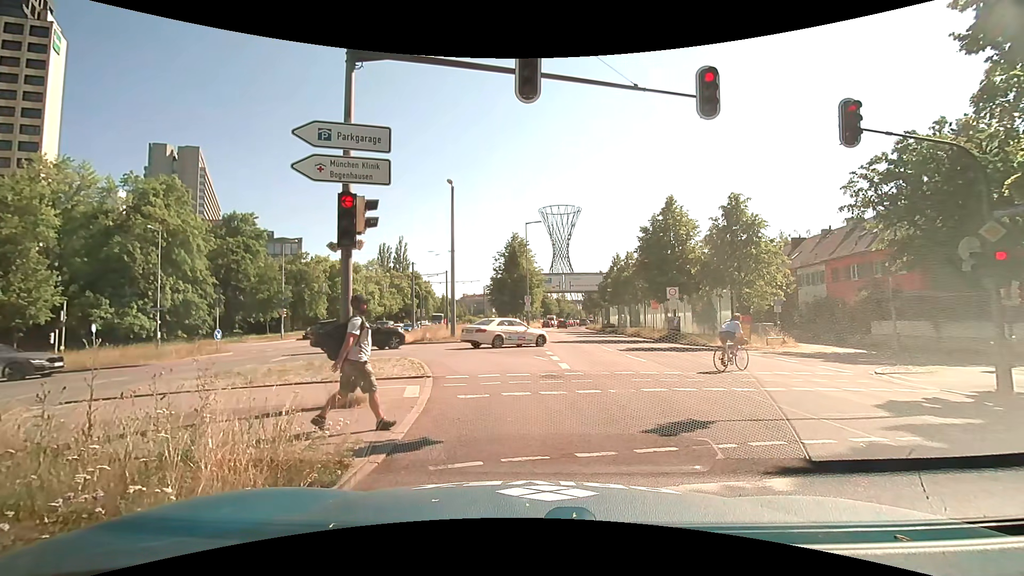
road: primary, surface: asphalt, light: Day
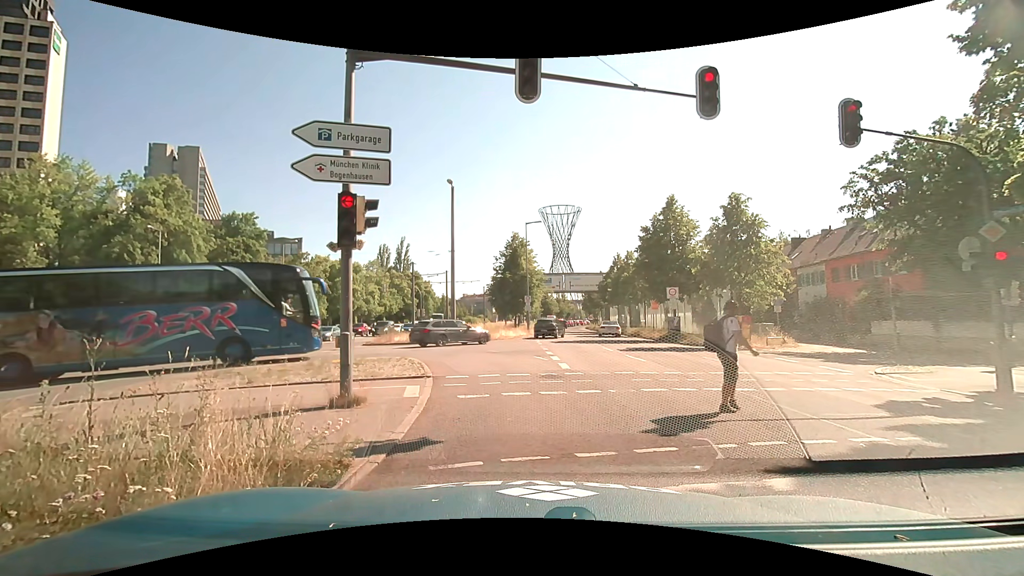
(0.0, +0.1) m; 0°
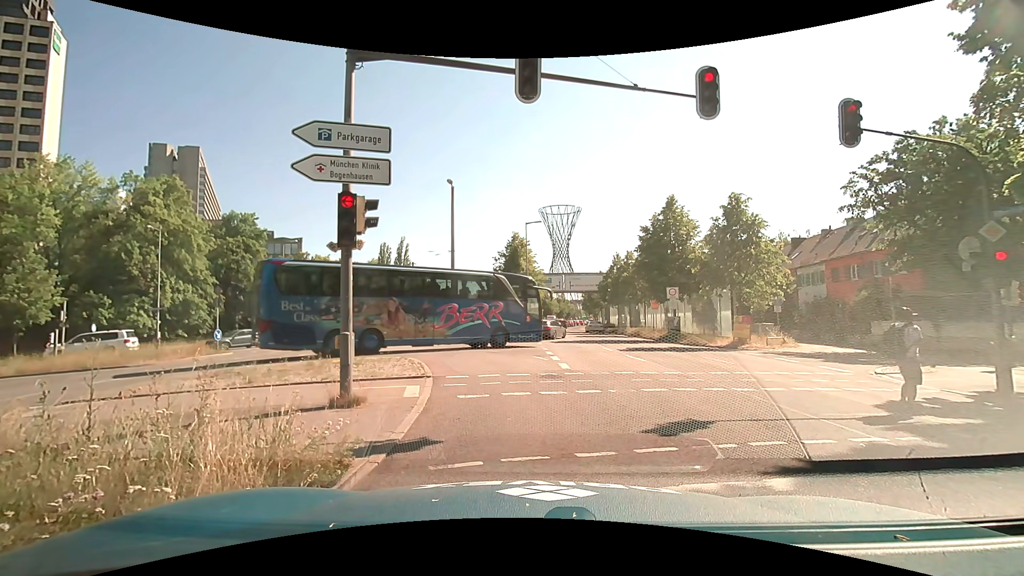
(0.0, 0.0) m; 0°
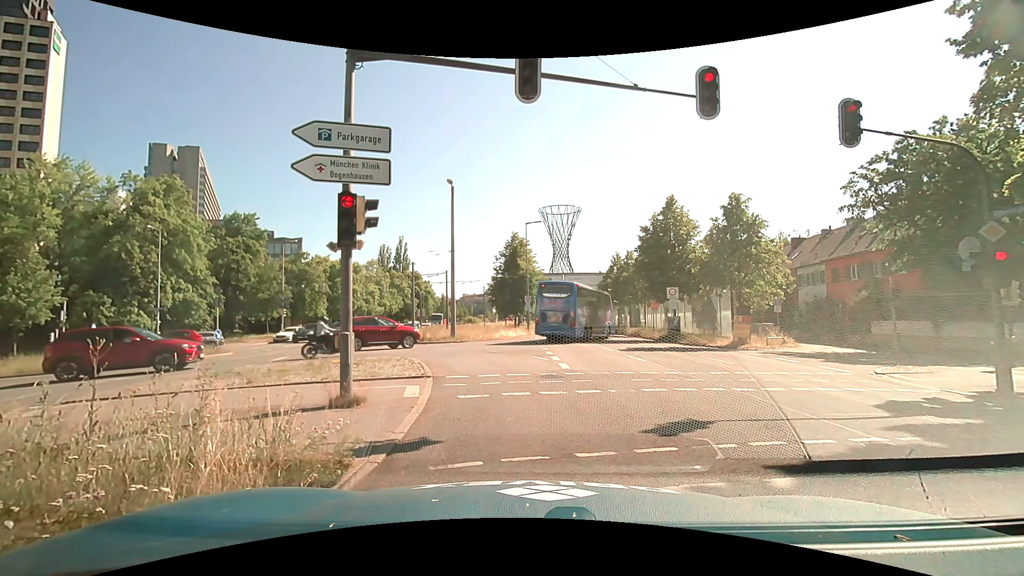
(0.0, 0.0) m; 0°
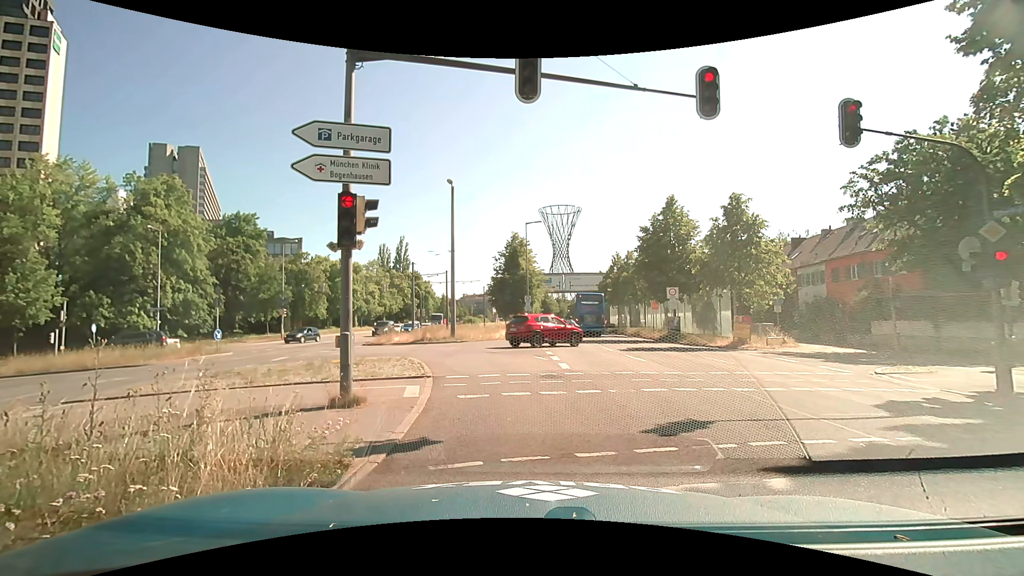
(0.0, 0.0) m; 0°
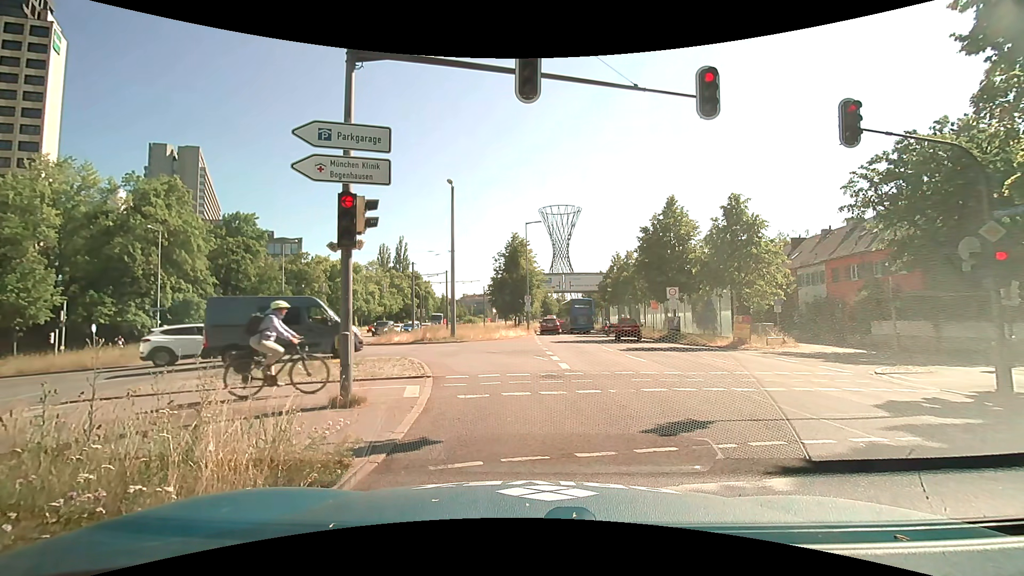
(0.0, 0.0) m; 0°
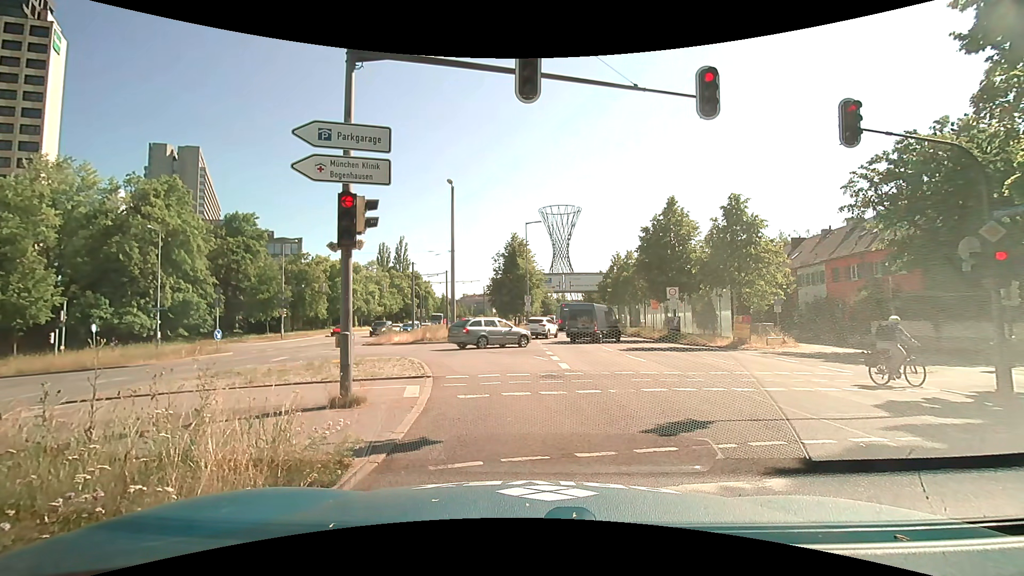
(0.0, 0.0) m; 0°
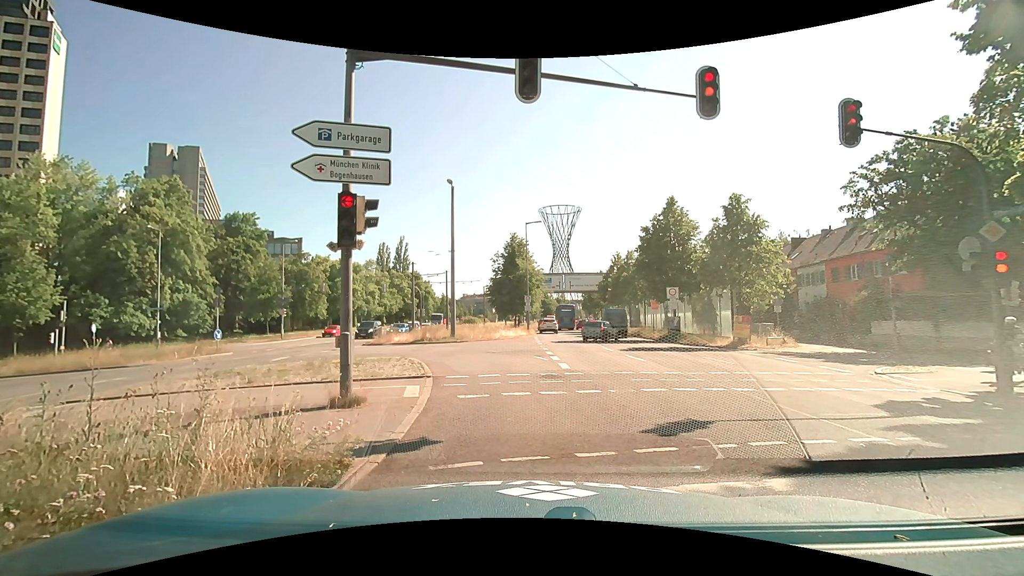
(0.0, 0.0) m; 0°
(0, +10) (-3, +20) (-9, +27) (-18, +33) (-28, +34) (-37, +32) (-47, +30) (-57, +28) (-67, +27) (-77, +25) m
